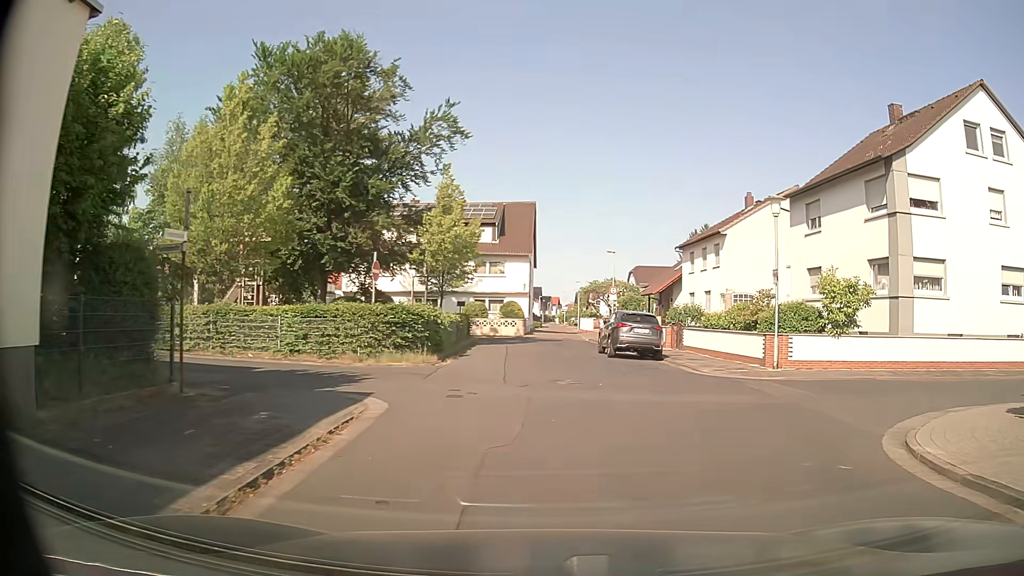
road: residential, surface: asphalt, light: Day
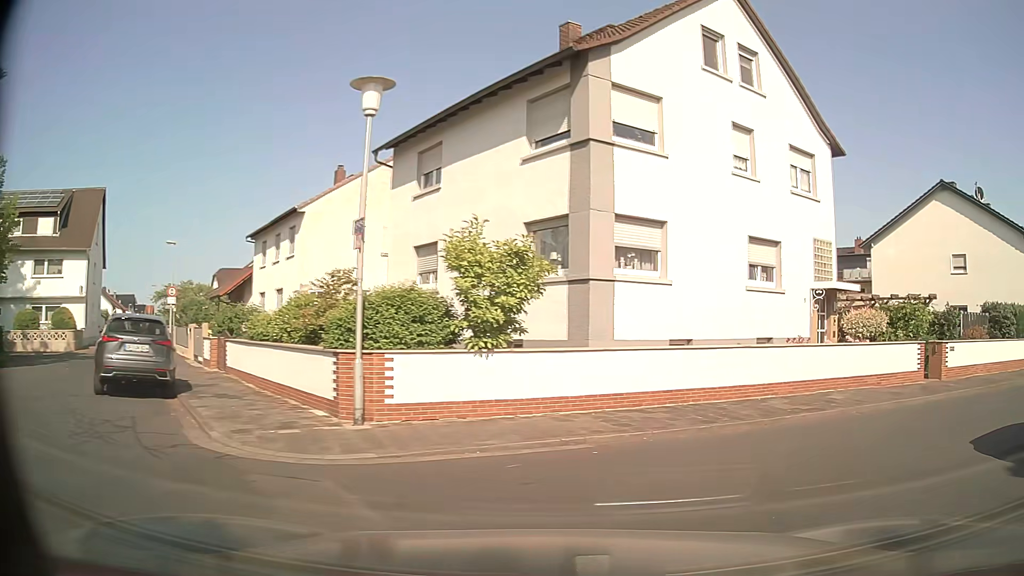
(+2.2, +9.3) m; +35°
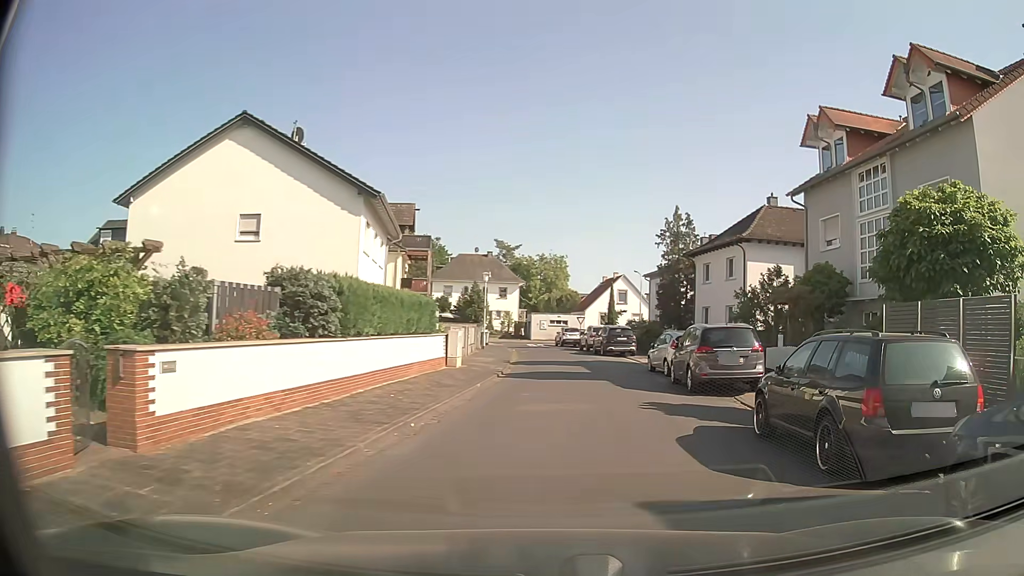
(+6.0, +10.3) m; +58°
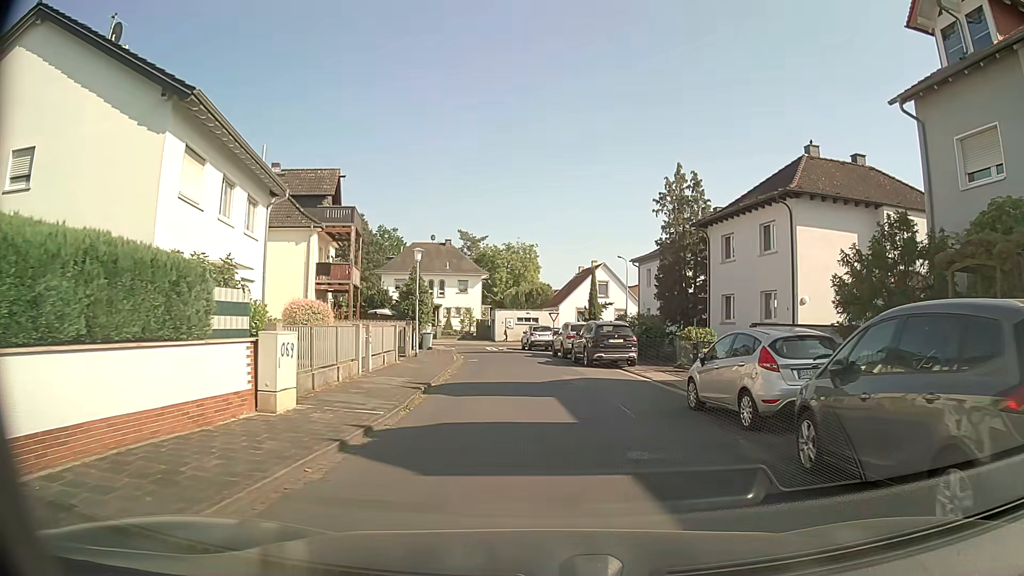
(+0.9, +12.6) m; +4°
(0, +10) (-1, +20) (-2, +30) (-3, +40) (-3, +50) (-6, +59) (-15, +61) (-25, +60) (-35, +58) (-45, +57) m
